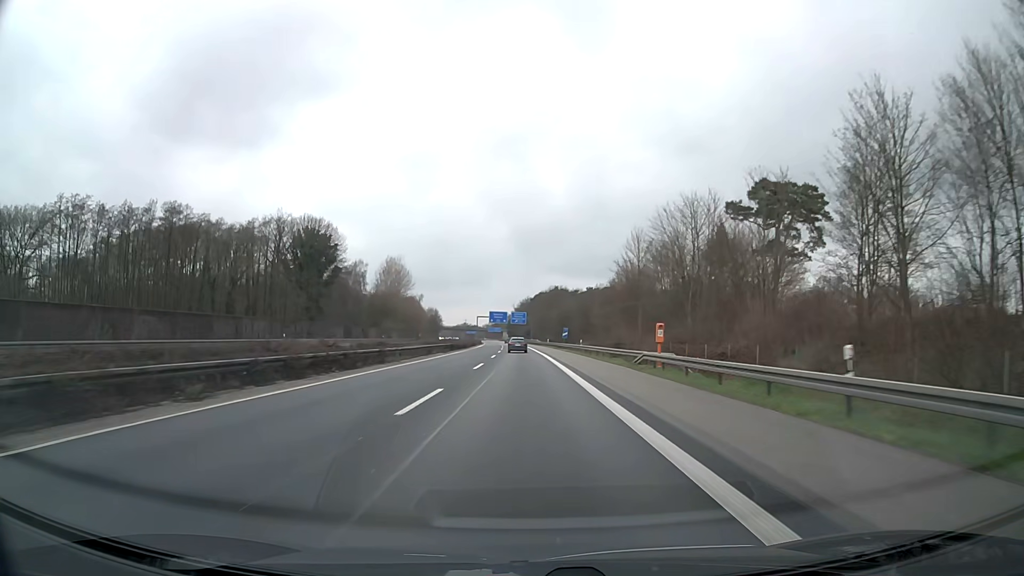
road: motorway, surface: asphalt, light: Day
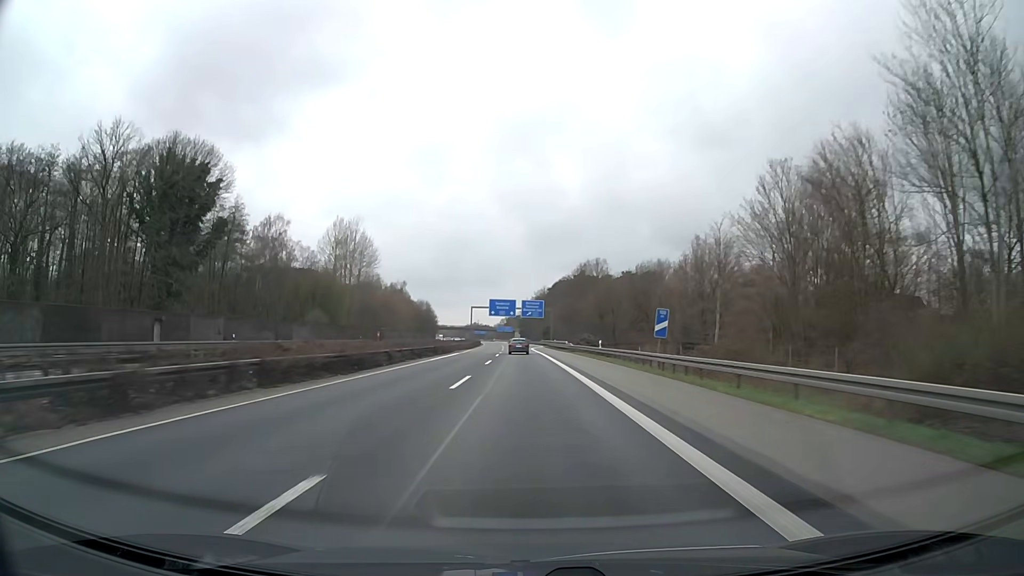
(-0.7, +65.2) m; -1°
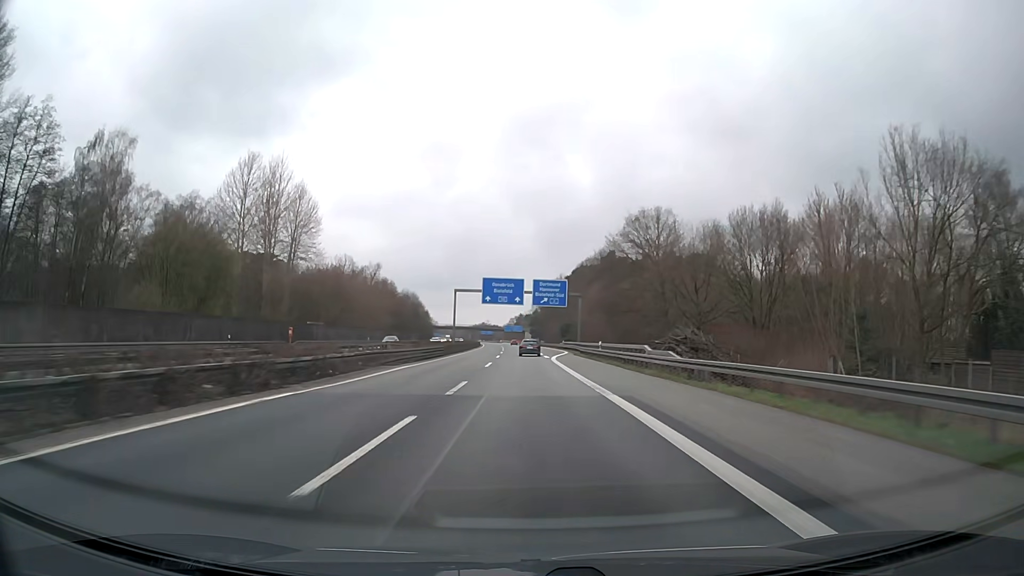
(-0.4, +48.5) m; -1°
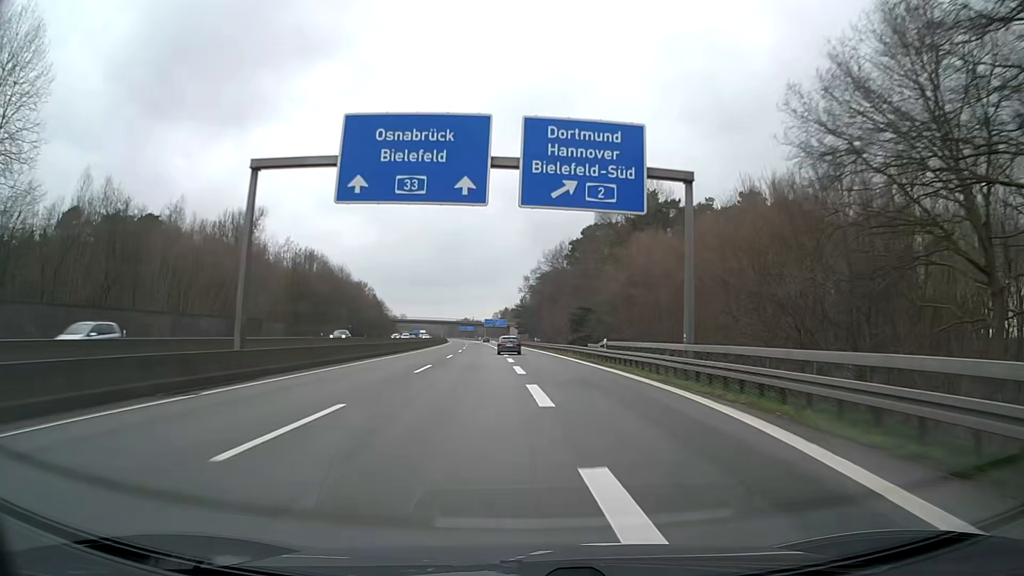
(+0.4, +64.2) m; +1°
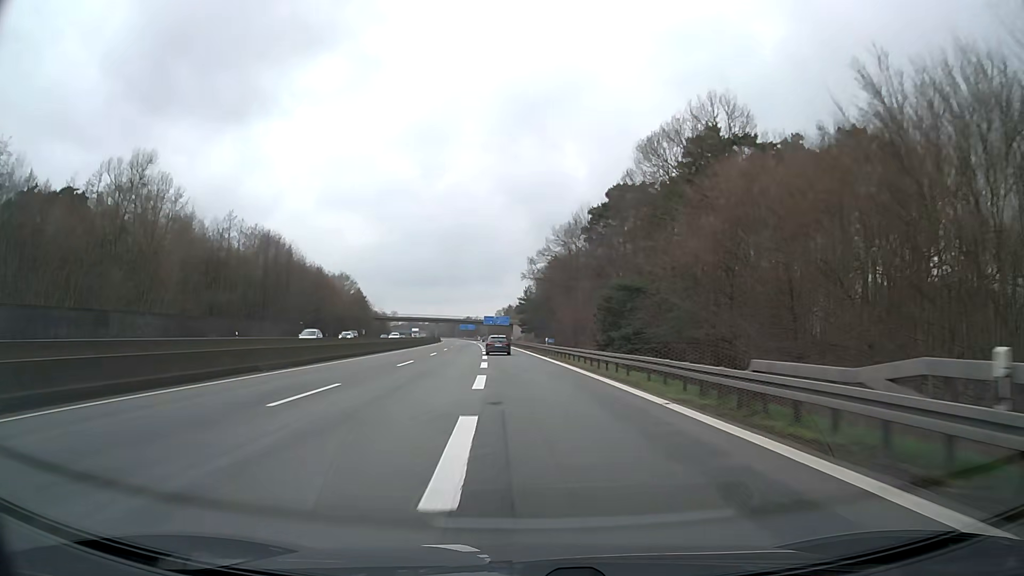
(0.0, +30.9) m; 0°
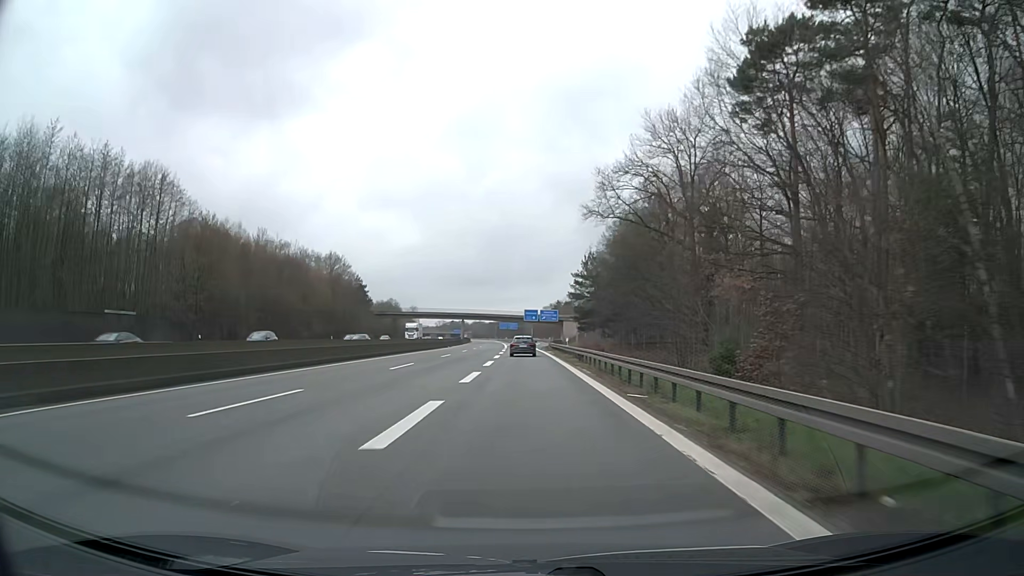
(-1.5, +57.0) m; -4°
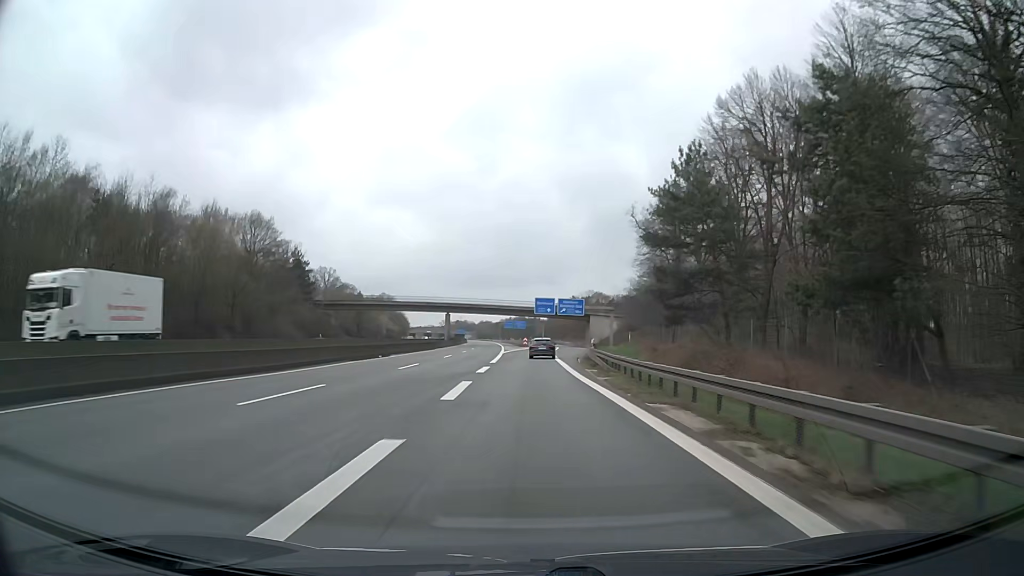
(-0.6, +53.3) m; -1°
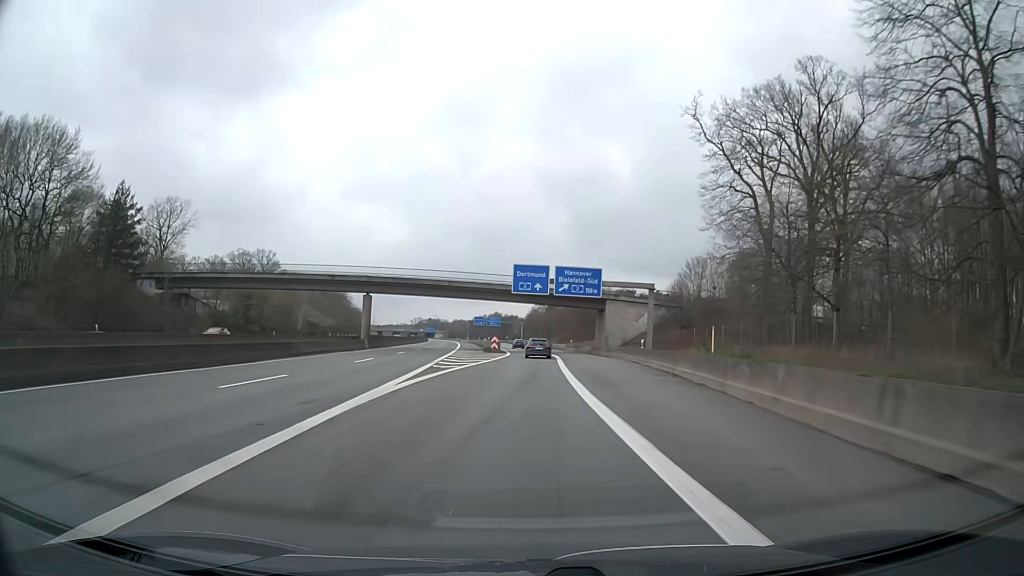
(+0.6, +51.9) m; +2°
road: motorway_link
(0, +10) (0, +20) (0, +30) (+1, +40) (+1, +50) (+1, +60) (0, +70) (0, +80) (-1, +90) (-1, +100) m
